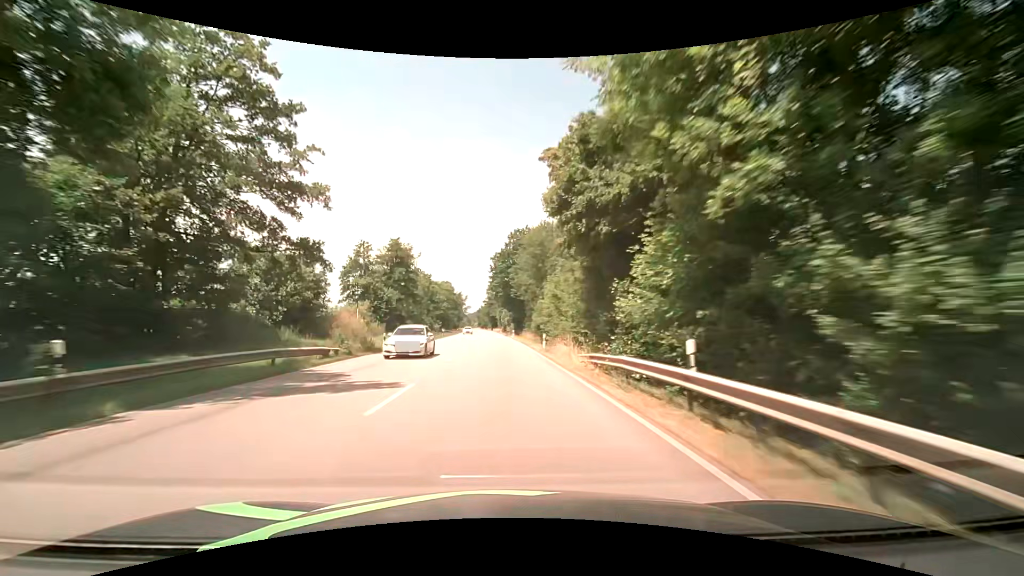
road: primary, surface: asphalt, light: Day
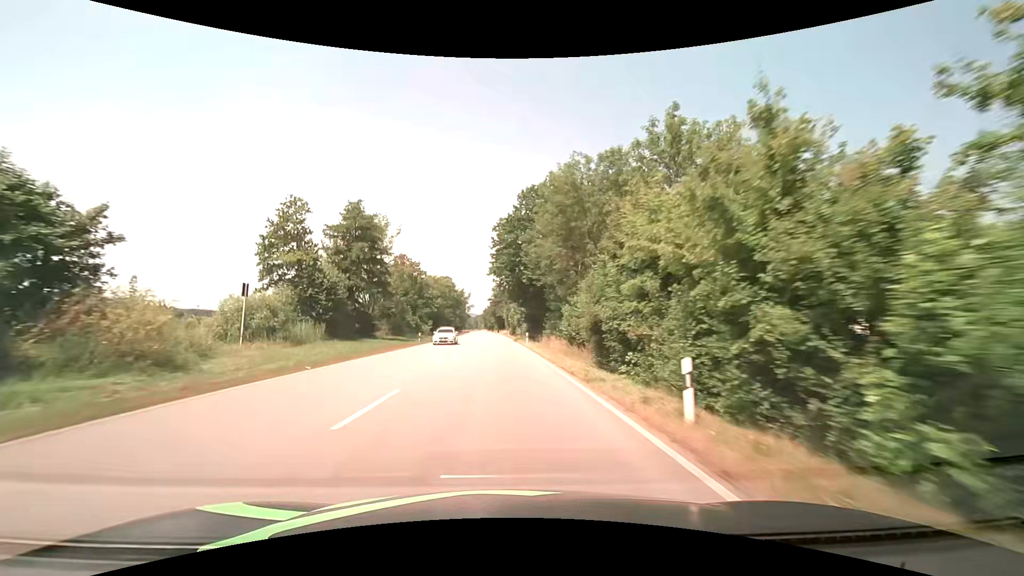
(0.0, +24.8) m; -1°
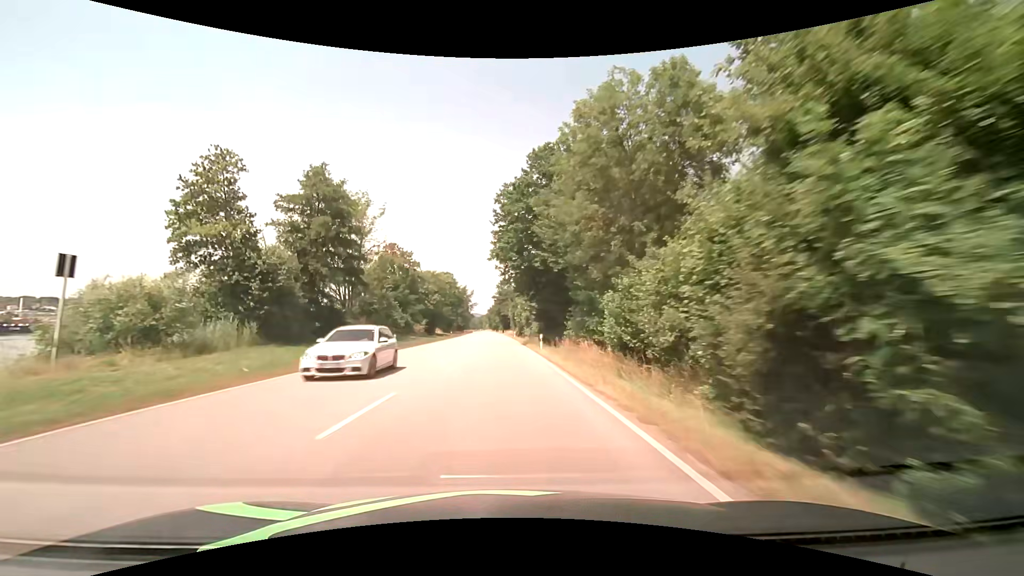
(0.0, +12.5) m; -1°
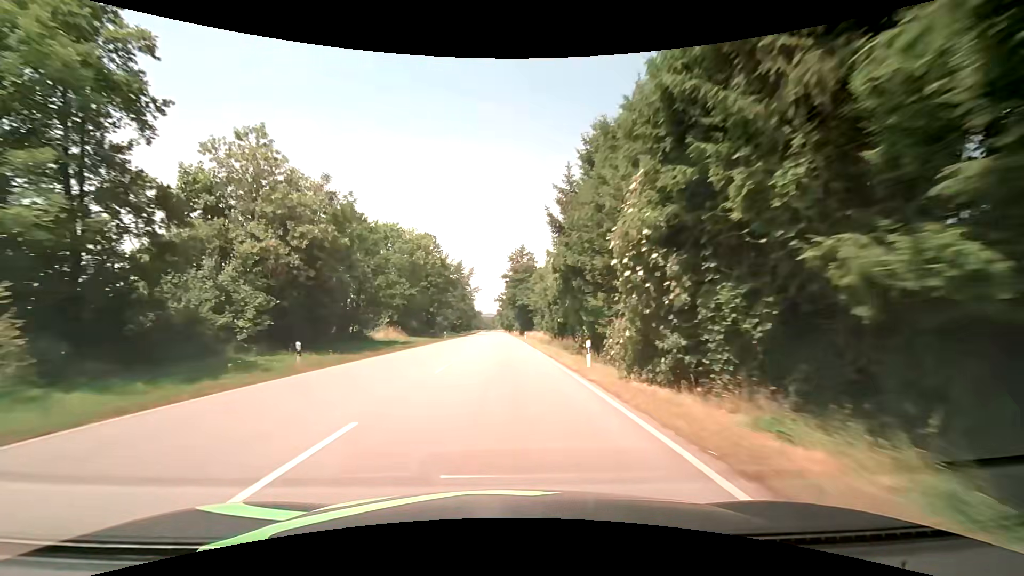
(-0.8, +62.8) m; -2°
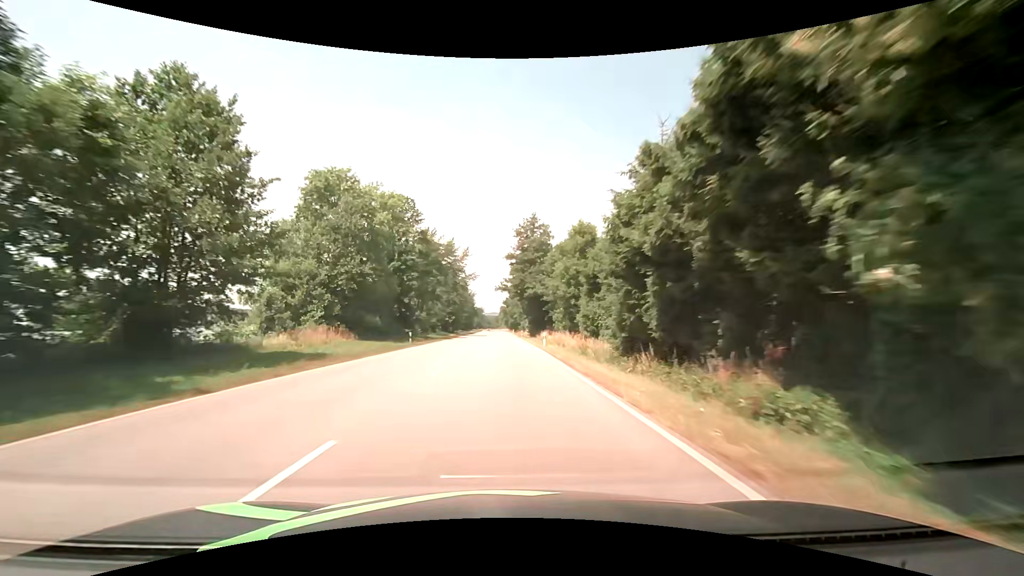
(0.0, +25.3) m; 0°
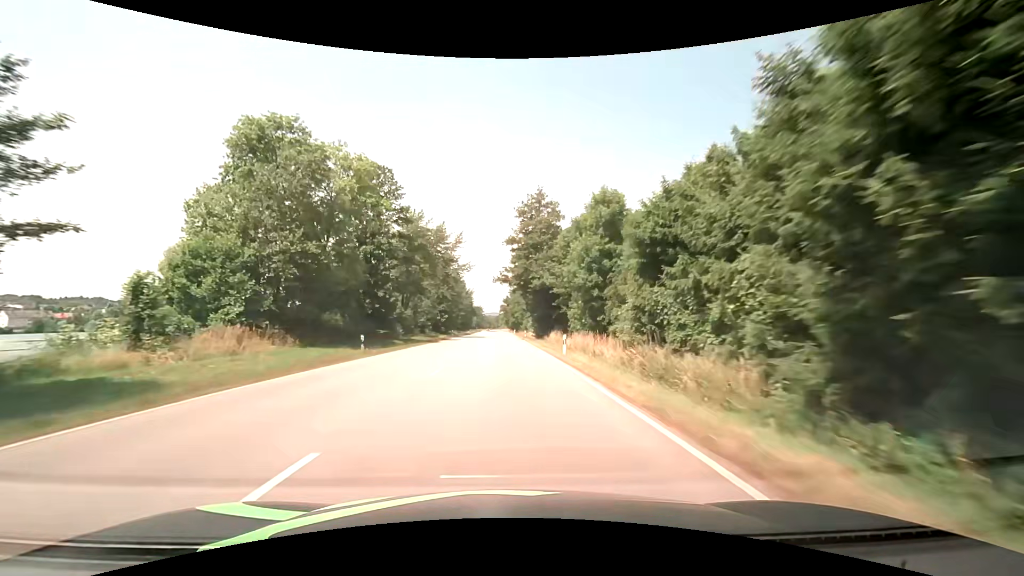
(0.0, +12.7) m; 0°
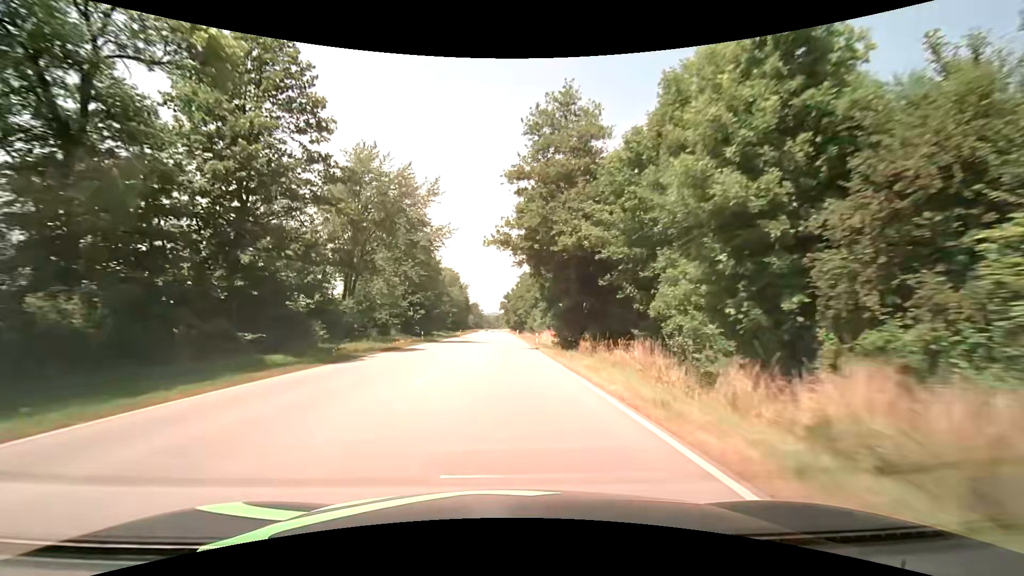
(-0.2, +25.4) m; 0°
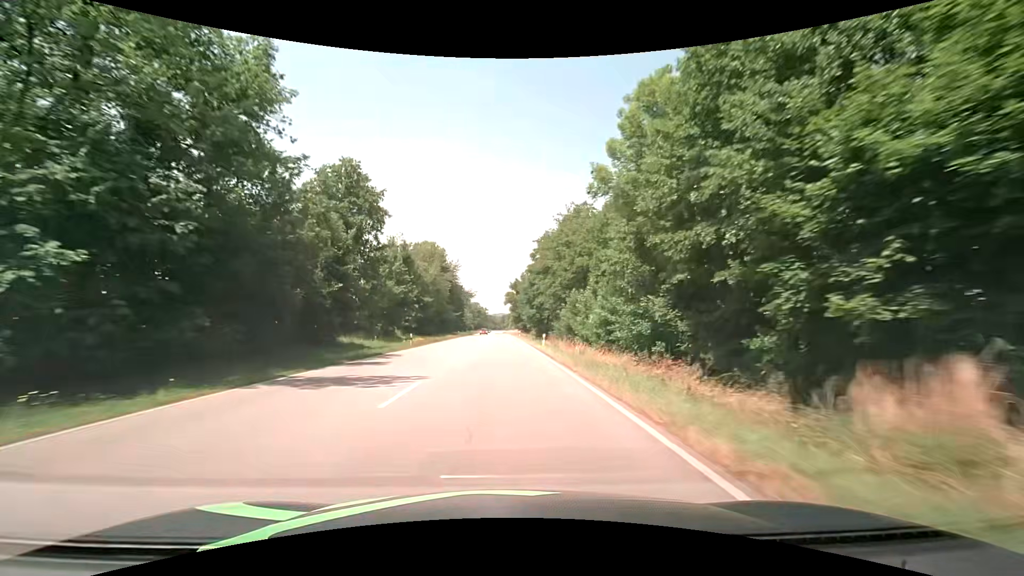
(-0.7, +50.8) m; -1°
(0, +10) (0, +20) (0, +30) (0, +40) (-1, +50) (-1, +60) (-1, +70) (-1, +80) (-1, +90) (-2, +100) m
